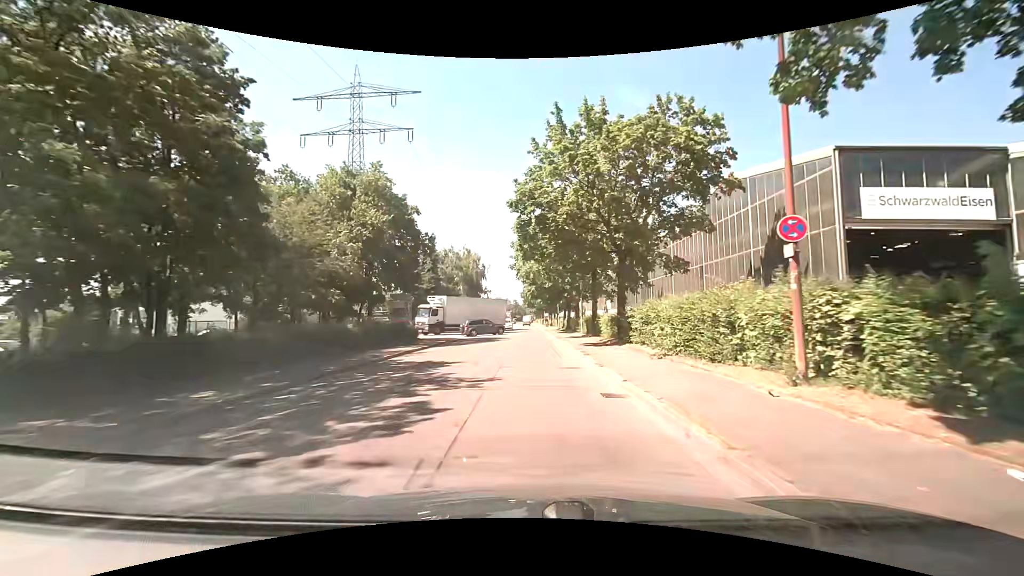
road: unclassified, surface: asphalt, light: Day
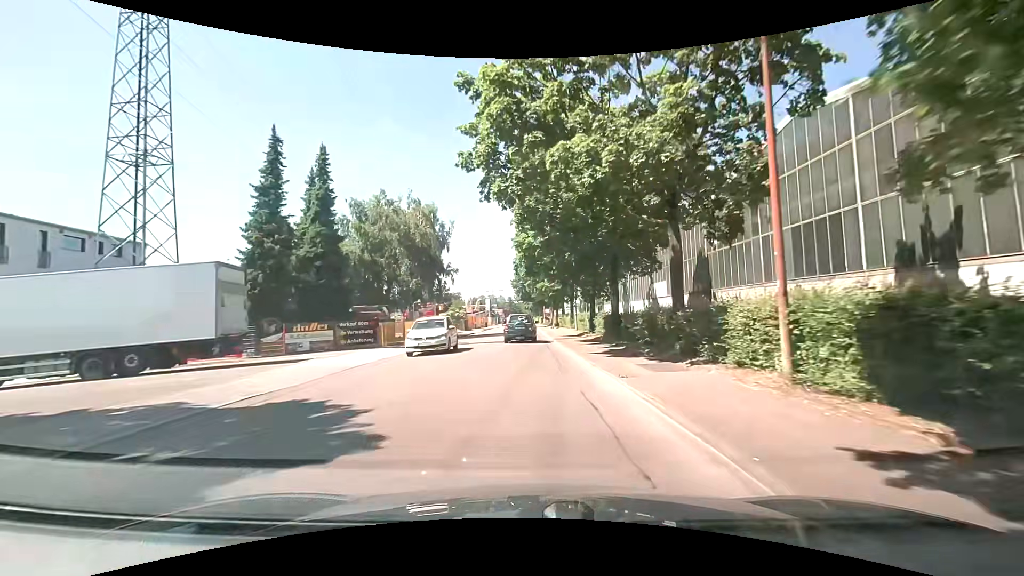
(+0.5, +32.2) m; +2°
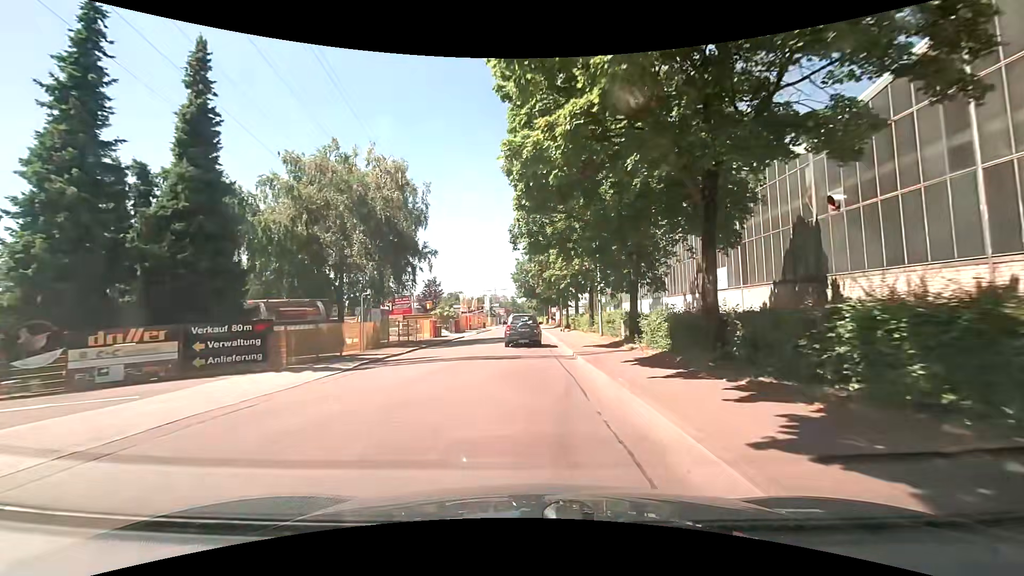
(-0.2, +12.0) m; 0°
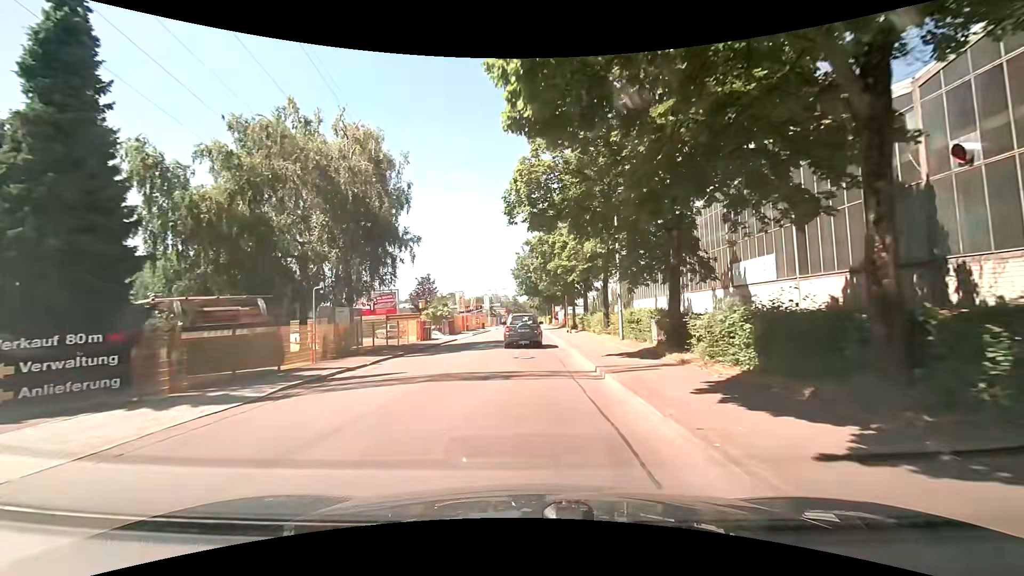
(-0.1, +5.6) m; -1°
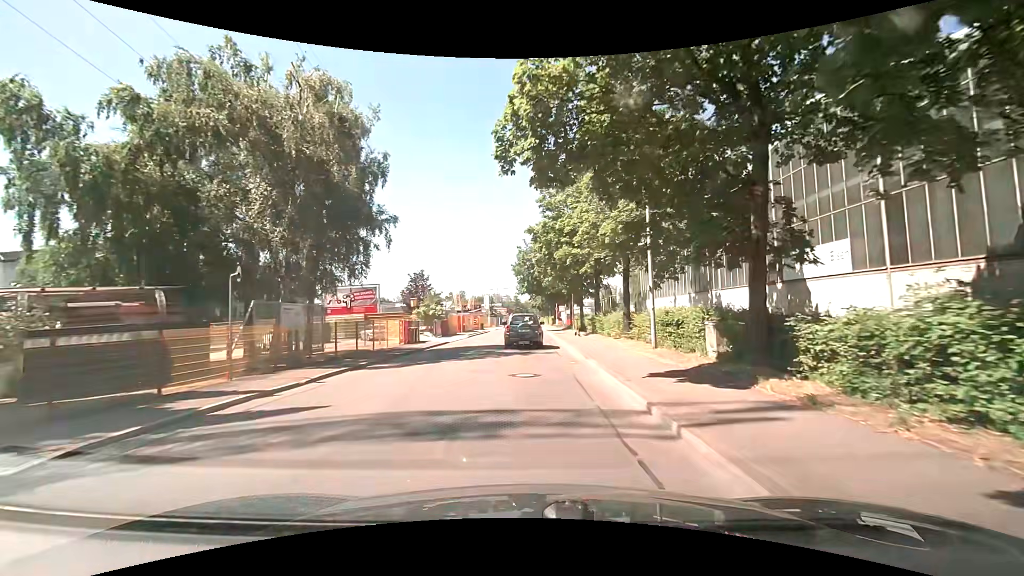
(0.0, +5.4) m; 0°
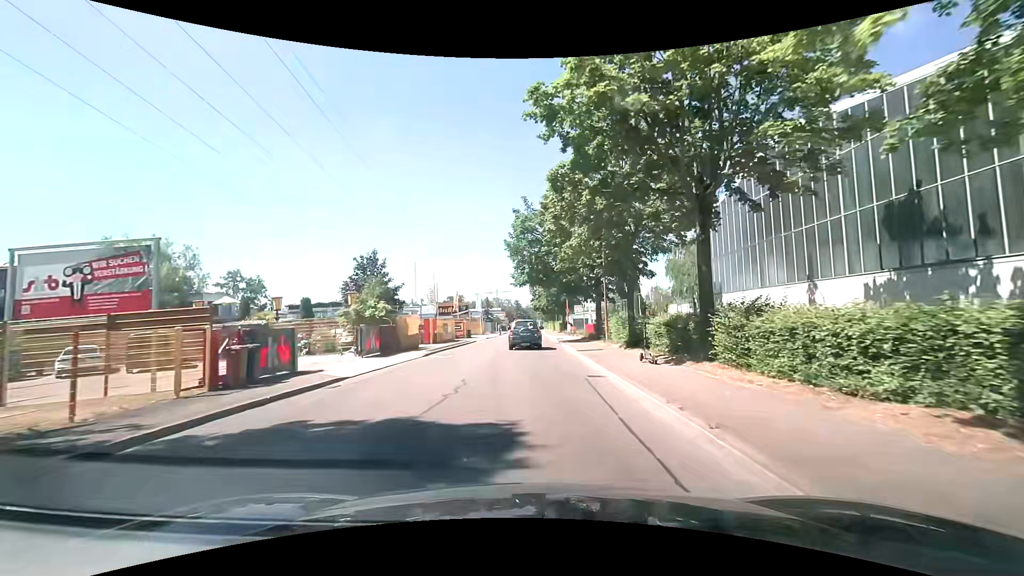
(-0.2, +20.0) m; 0°
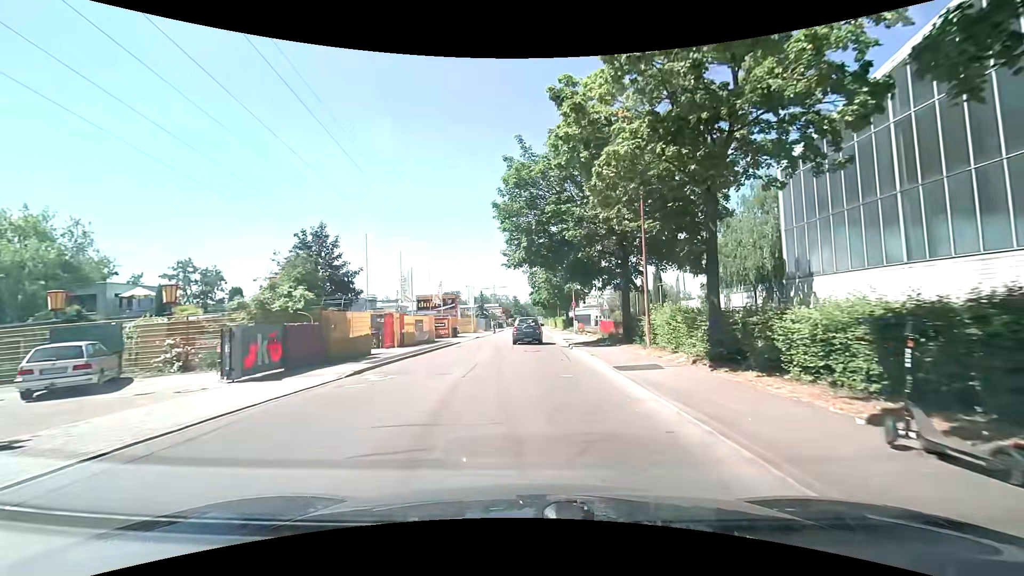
(-0.1, +10.6) m; 0°
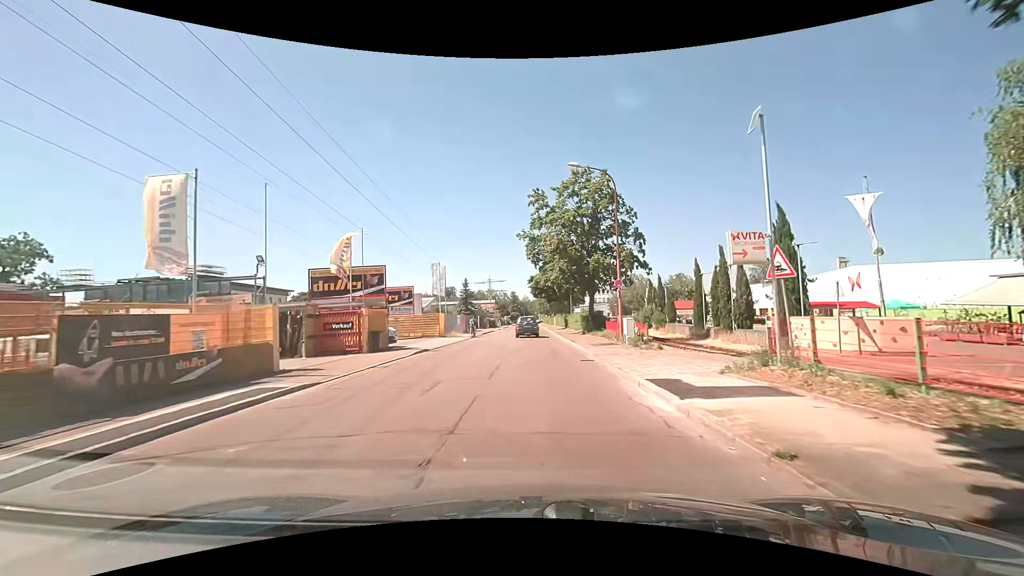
(+0.1, +26.3) m; 0°
(0, +10) (0, +20) (0, +30) (+1, +40) (+1, +50) (+1, +60) (+1, +70) (+1, +80) (+1, +90) (+1, +100) m
